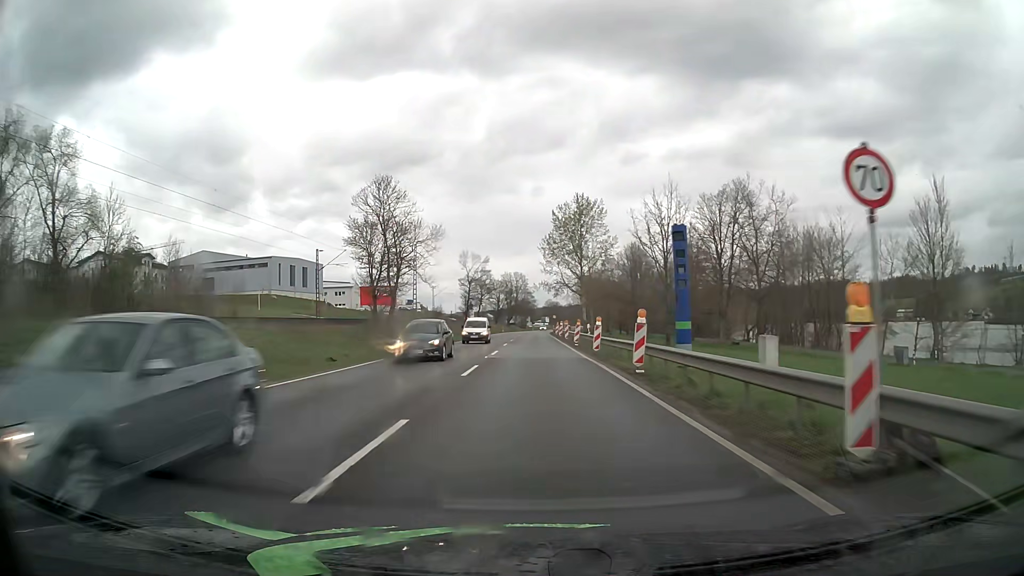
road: primary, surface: asphalt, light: Day
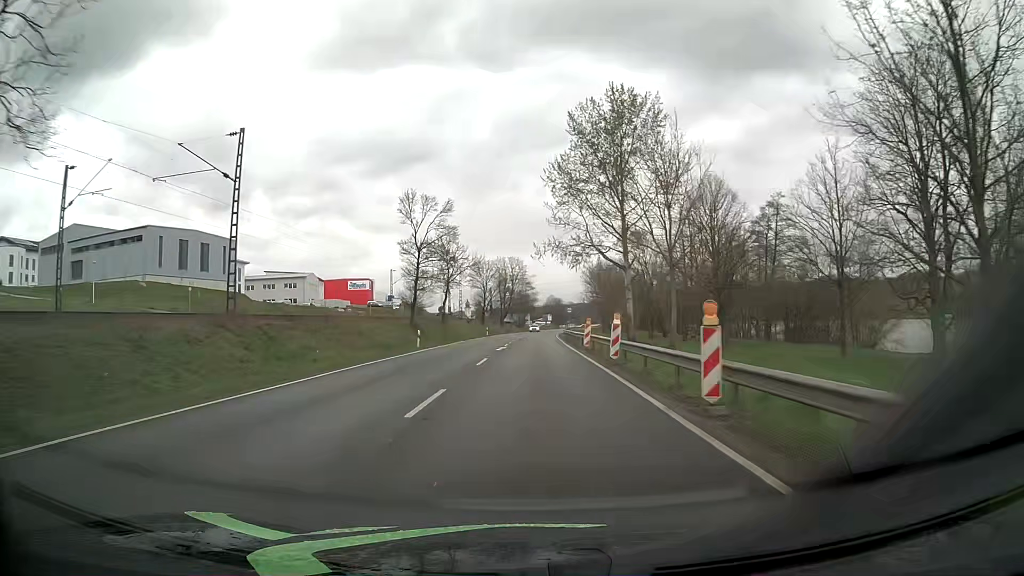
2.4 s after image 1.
(0.0, +43.9) m; 0°
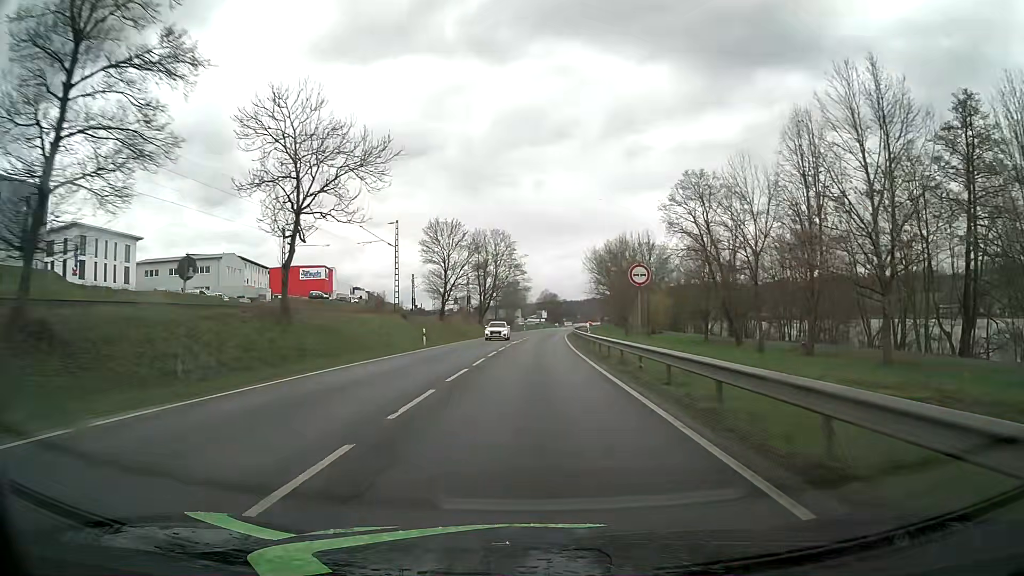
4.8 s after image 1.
(+0.2, +44.1) m; +1°
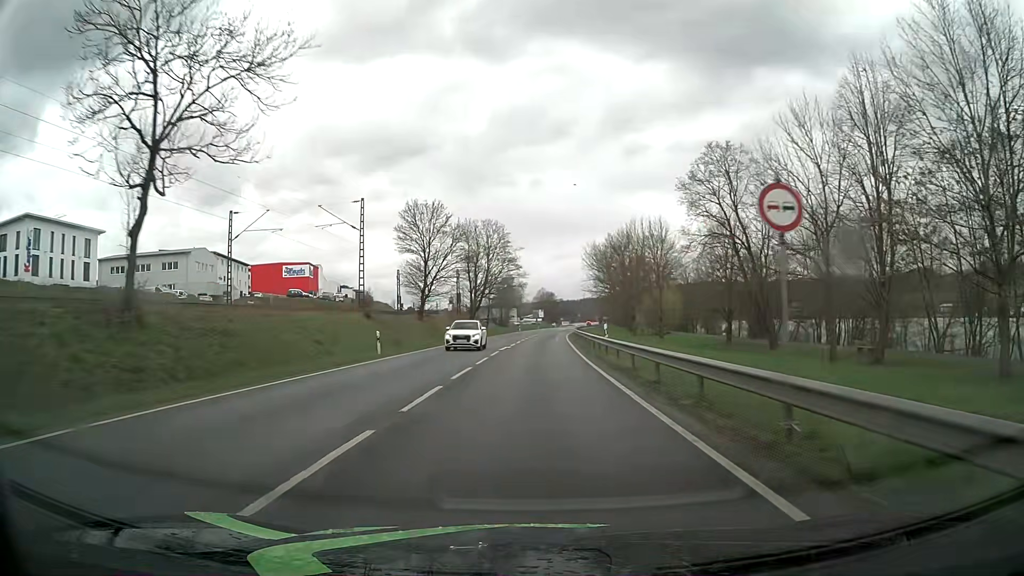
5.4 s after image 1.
(+0.1, +11.1) m; +1°
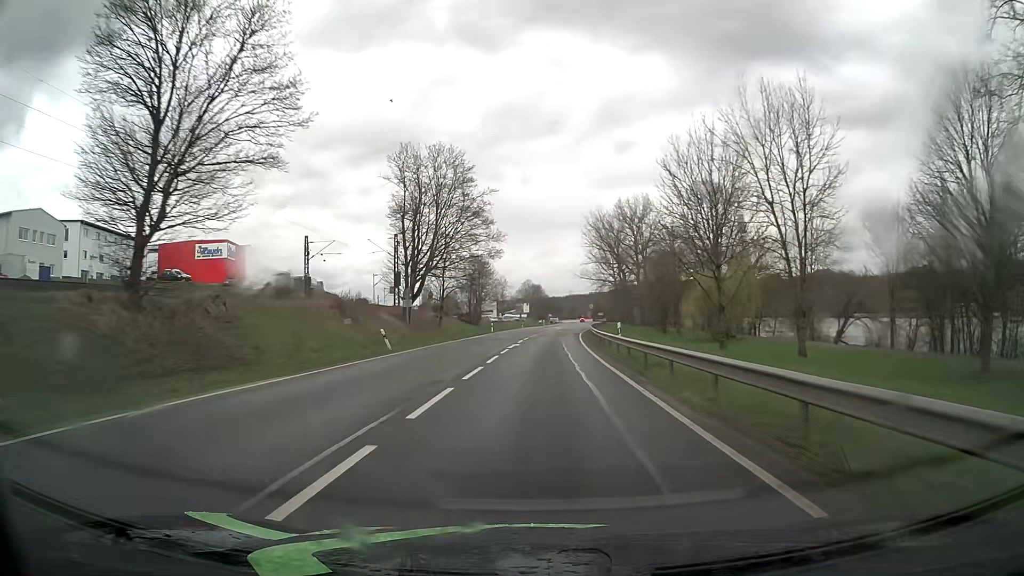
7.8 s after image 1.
(+0.3, +44.4) m; +1°
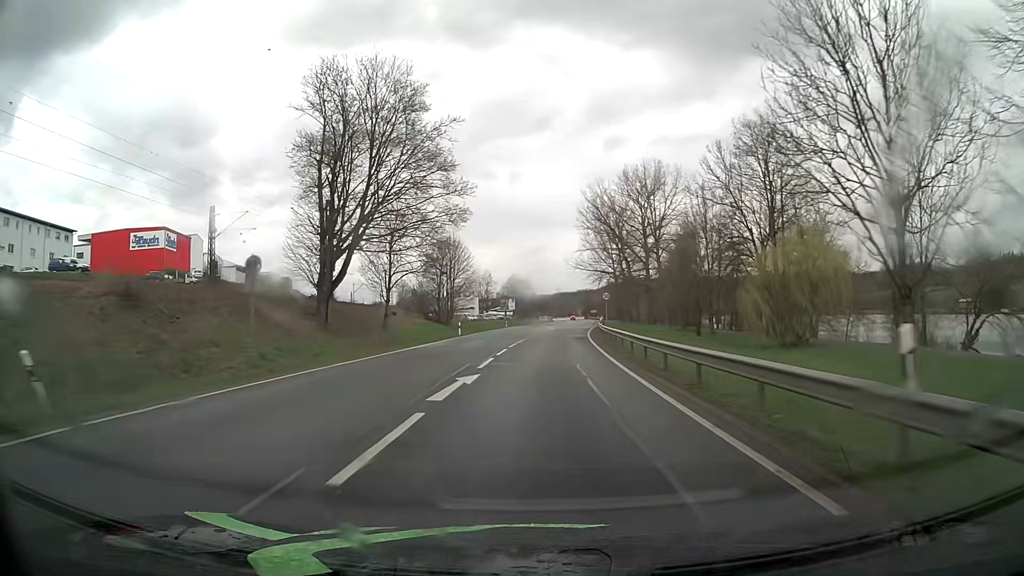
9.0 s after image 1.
(+0.2, +22.1) m; +1°
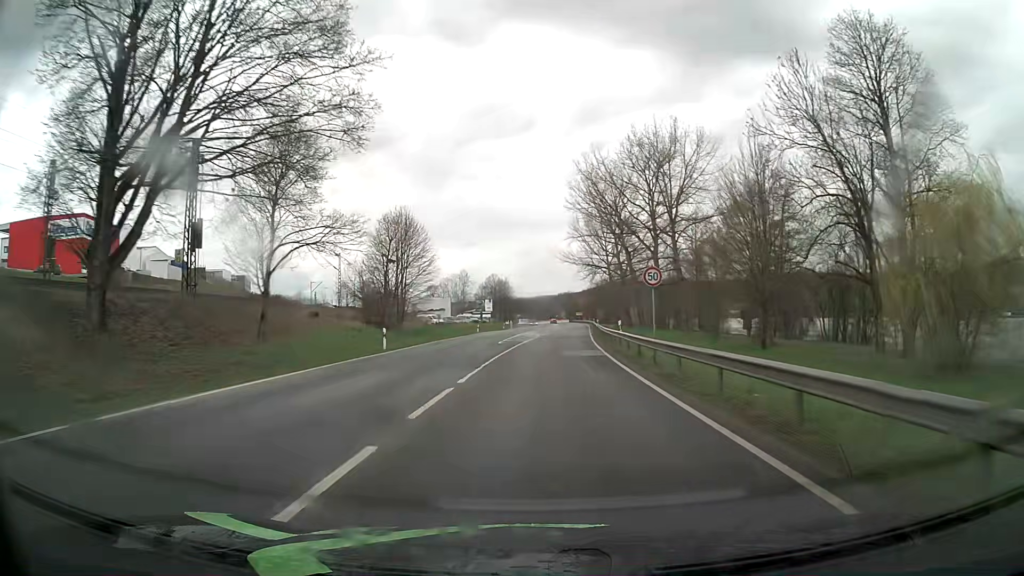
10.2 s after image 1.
(+0.3, +21.2) m; +2°
(0, +10) (0, +20) (+1, +30) (+1, +40) (+2, +50) (+2, +60) (+2, +70) (+2, +80) (+2, +90) (+2, +100) m
